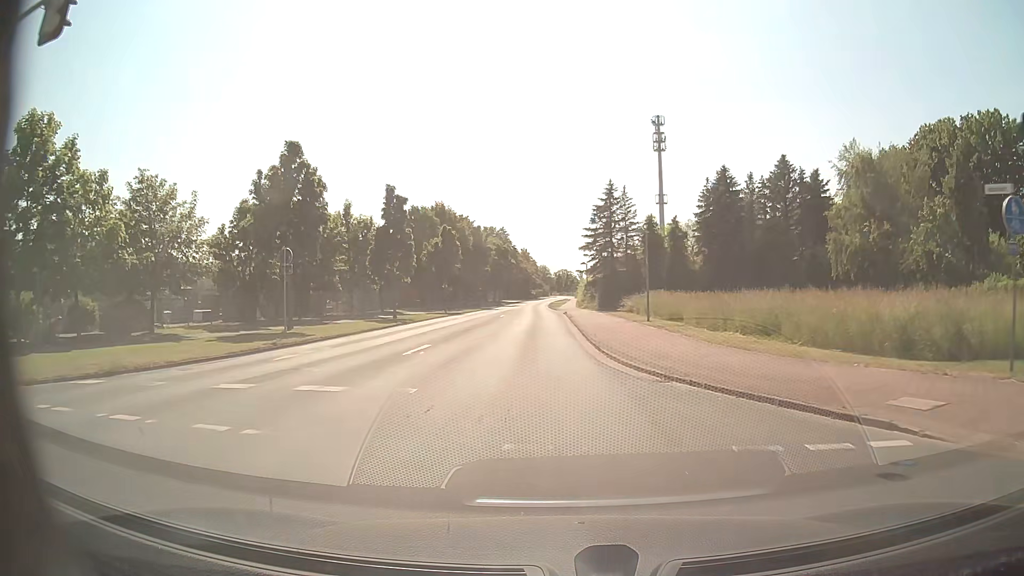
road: tertiary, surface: asphalt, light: Day
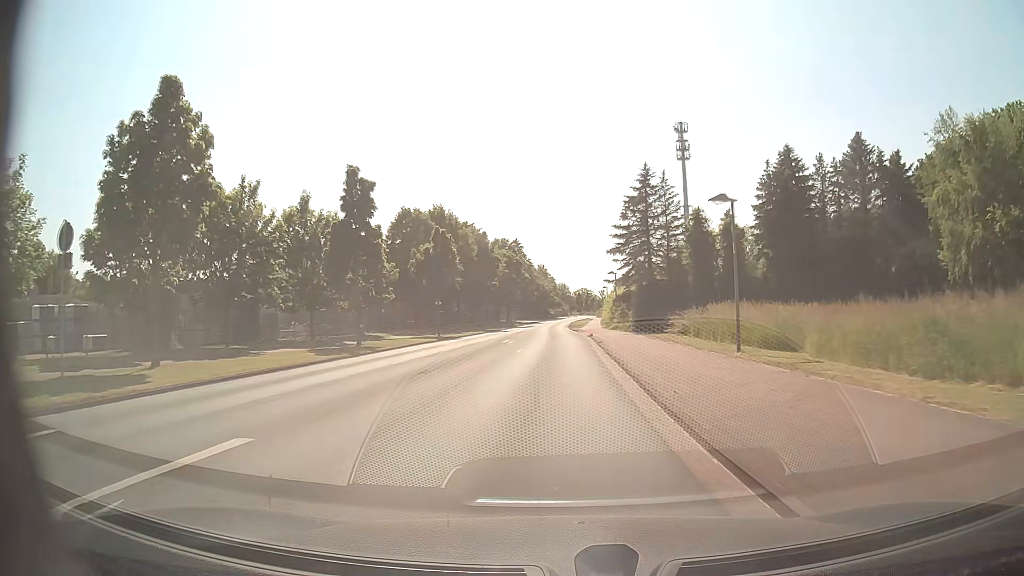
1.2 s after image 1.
(-0.2, +13.8) m; -1°
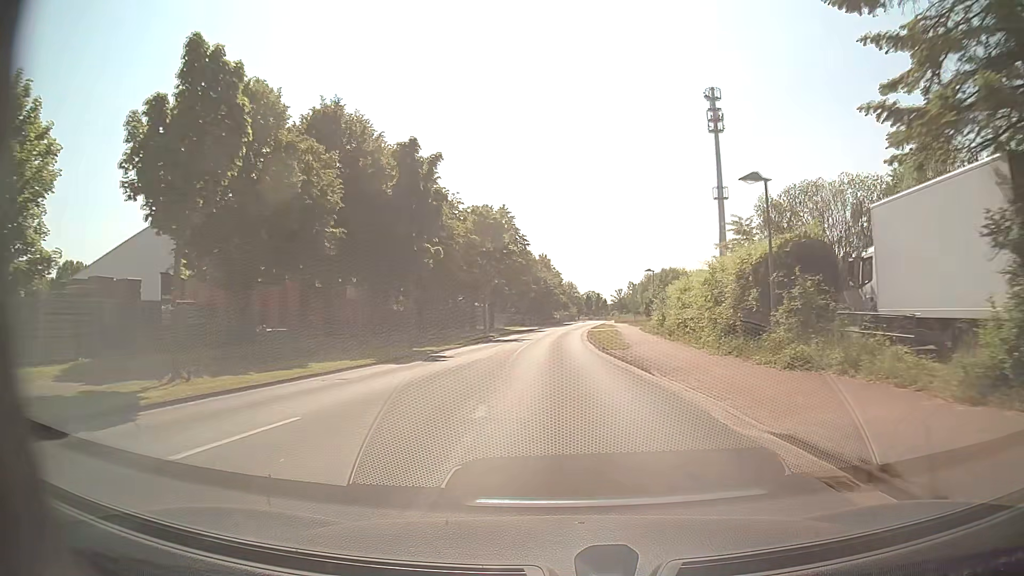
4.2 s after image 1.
(-0.6, +39.2) m; -1°
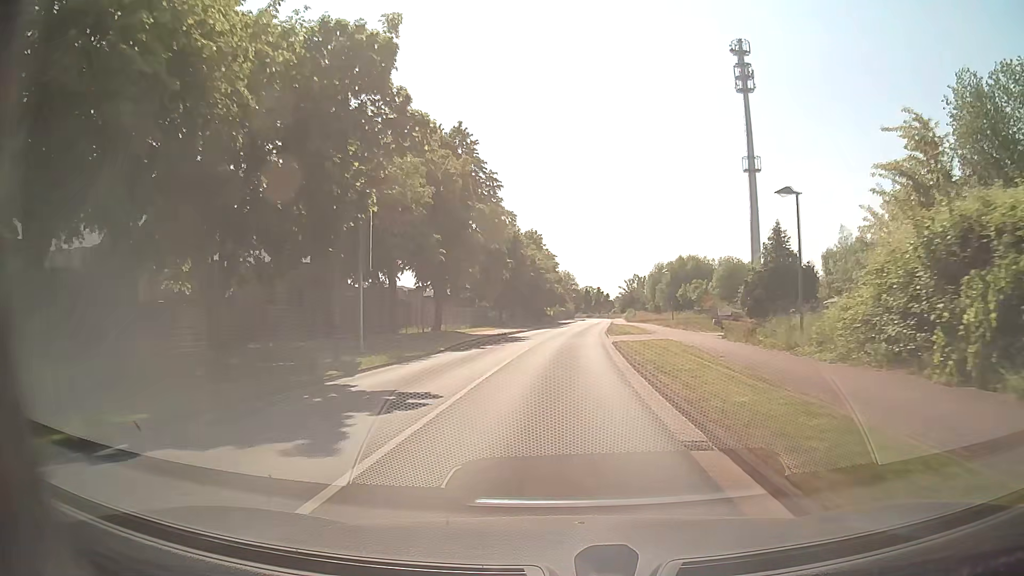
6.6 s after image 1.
(+0.1, +33.0) m; 0°
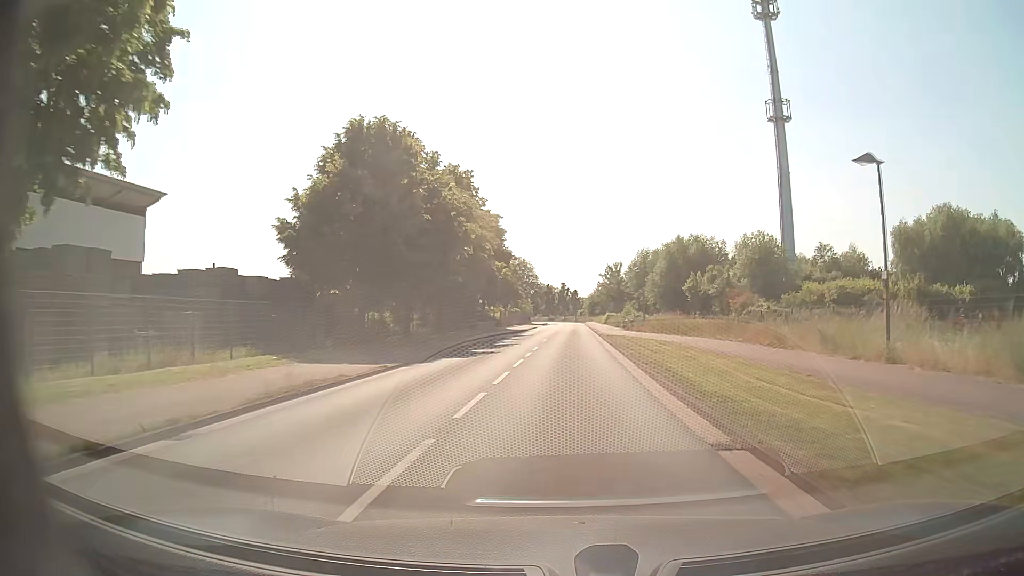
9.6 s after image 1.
(+1.3, +41.6) m; +4°
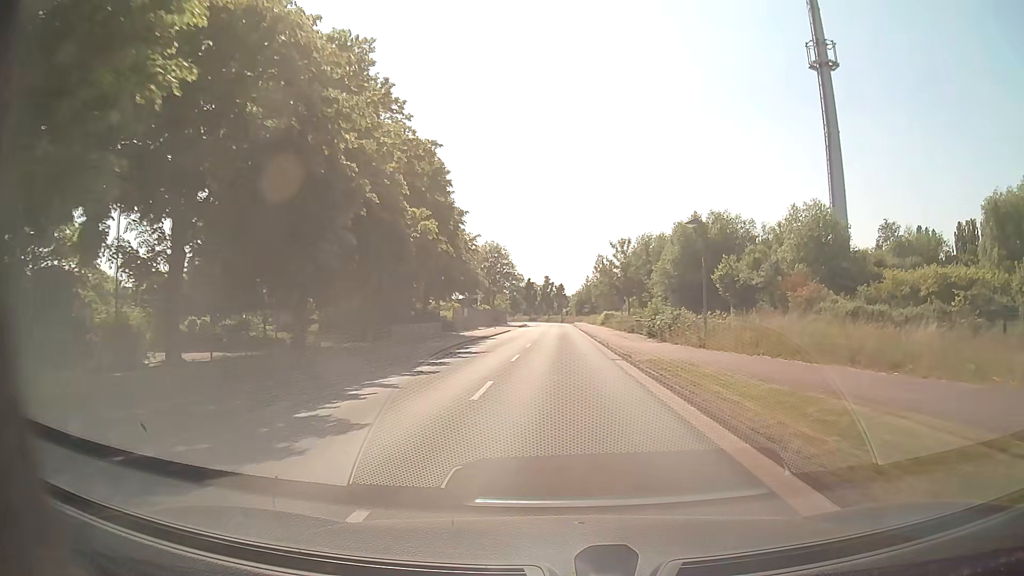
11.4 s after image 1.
(+0.2, +24.8) m; +1°
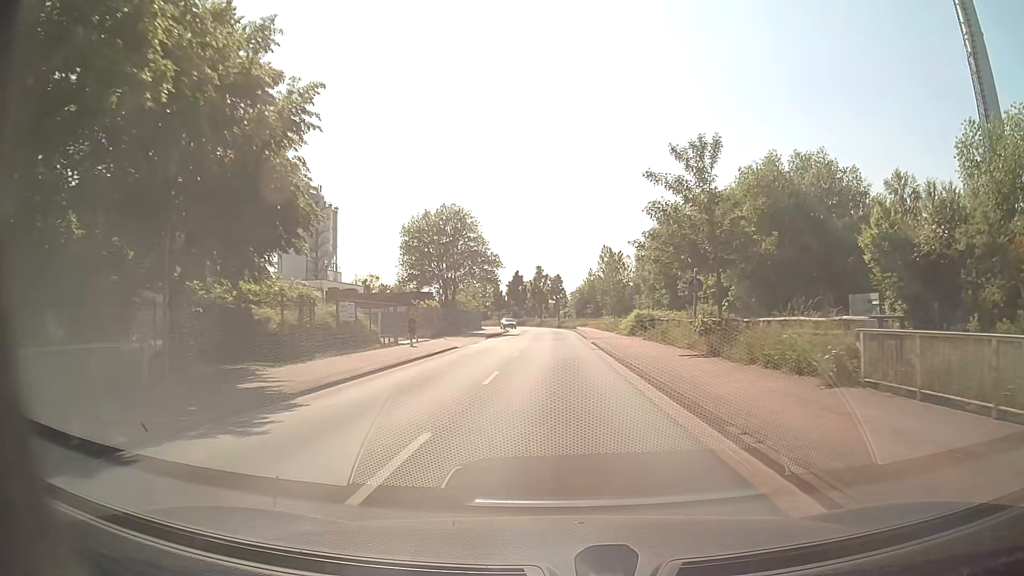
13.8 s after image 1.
(+0.2, +32.9) m; +1°
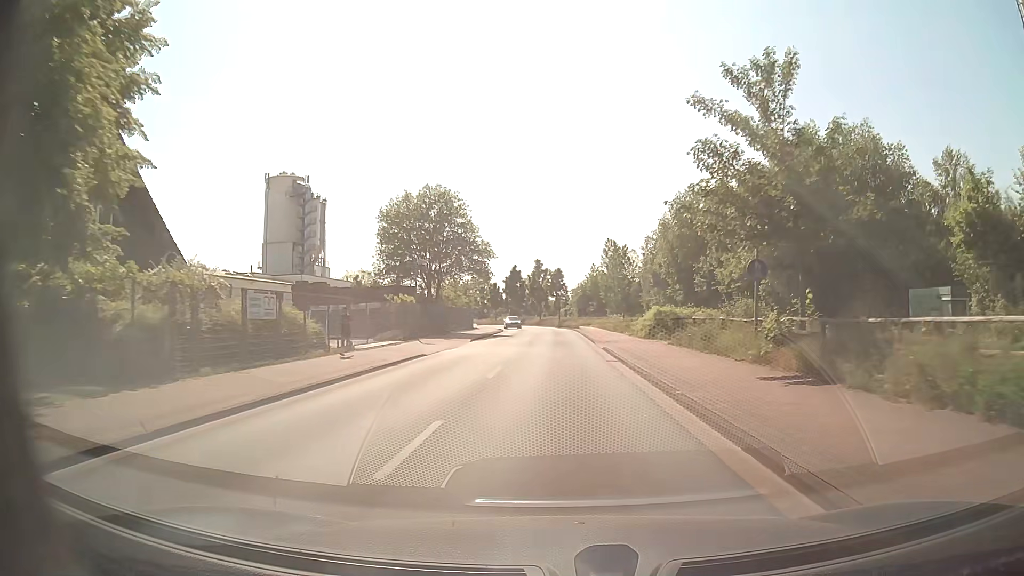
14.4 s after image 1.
(0.0, +8.2) m; -1°
(0, +10) (0, +20) (0, +30) (0, +40) (0, +50) (0, +60) (-1, +70) (-2, +80) (-4, +90) (-6, +99) m
